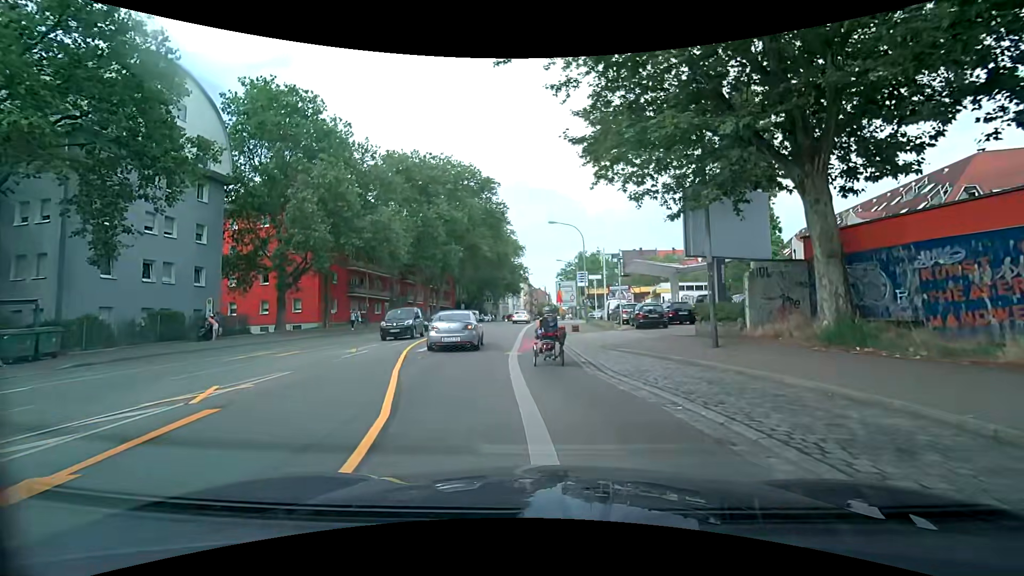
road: secondary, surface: asphalt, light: Day
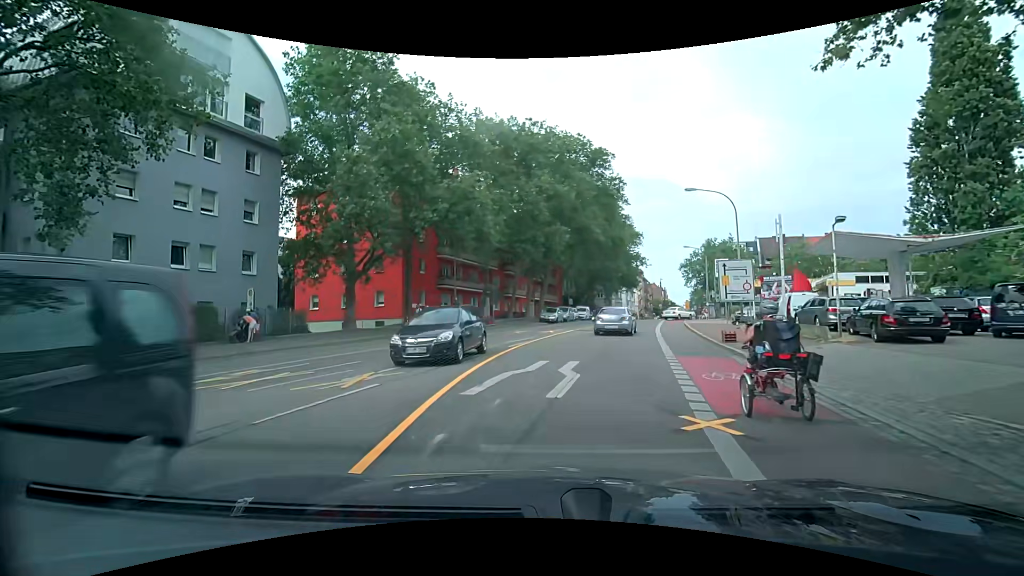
(-0.9, +10.3) m; -12°
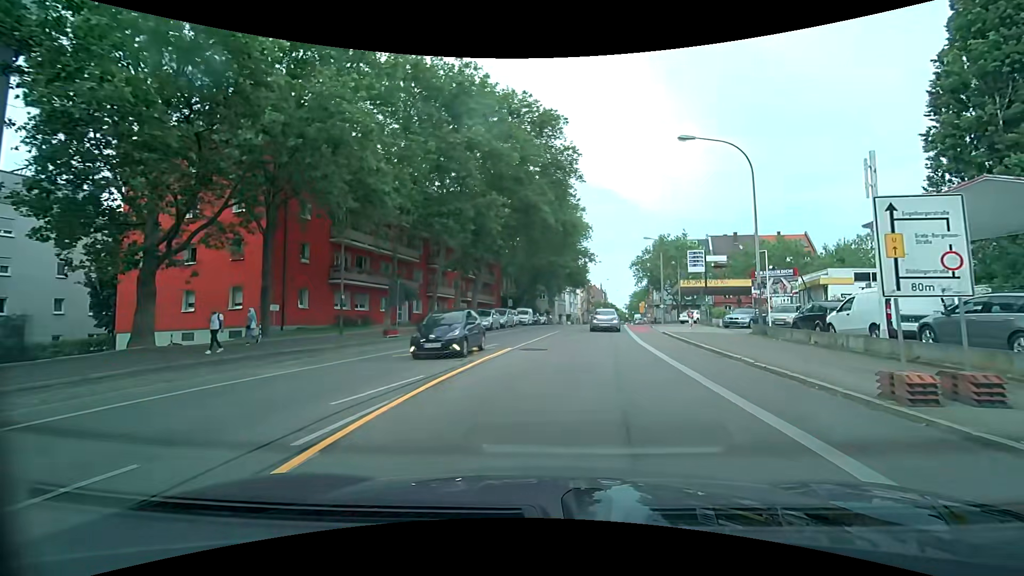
(0.0, +12.6) m; +2°
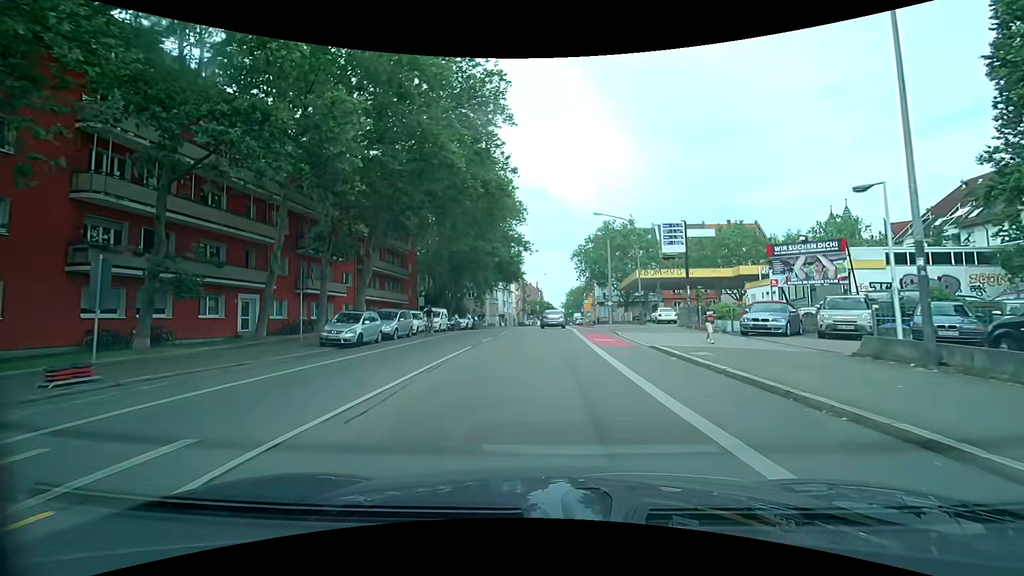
(+1.7, +14.5) m; +12°
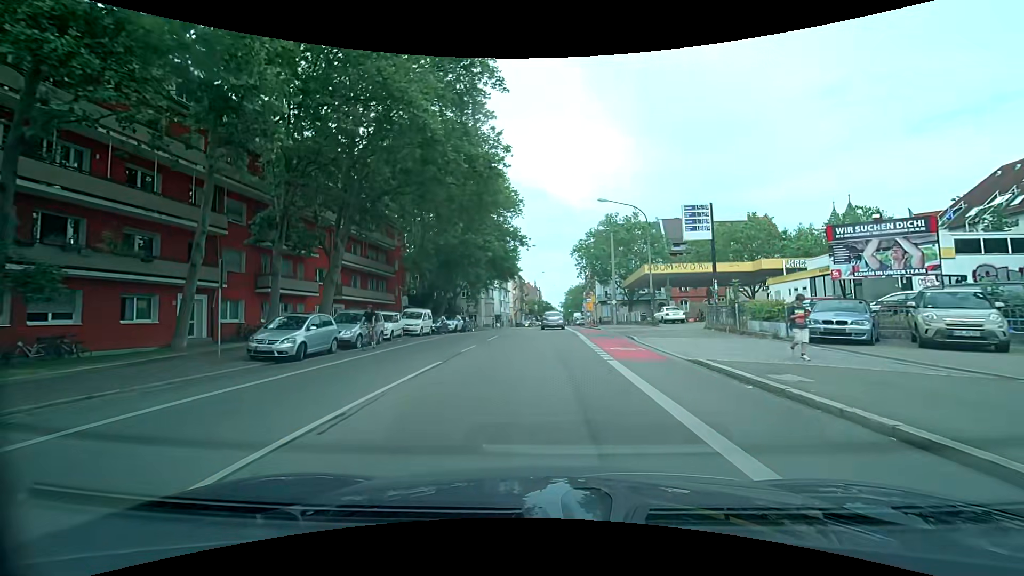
(0.0, +5.1) m; +1°
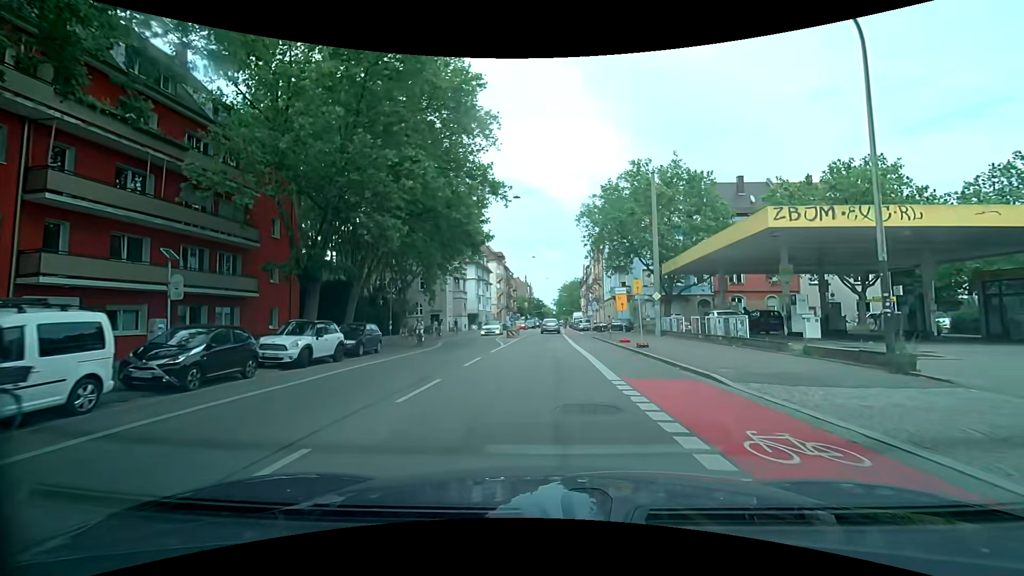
(0.0, +25.6) m; 0°
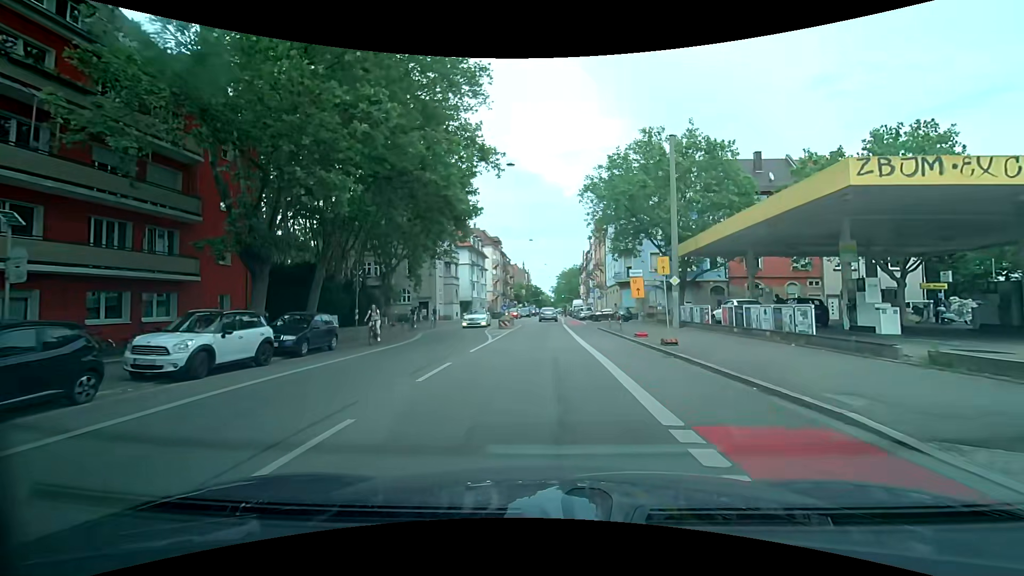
(0.0, +5.0) m; +1°
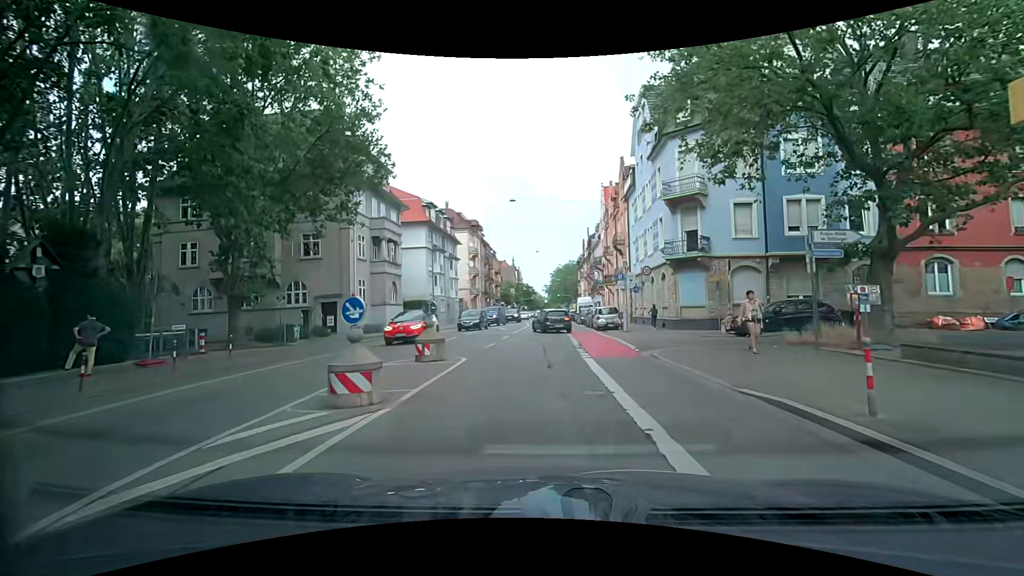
(-0.1, +24.6) m; 0°
(0, +10) (0, +20) (0, +30) (0, +40) (0, +50) (0, +60) (-1, +70) (0, +80) (0, +90) (0, +100) m
